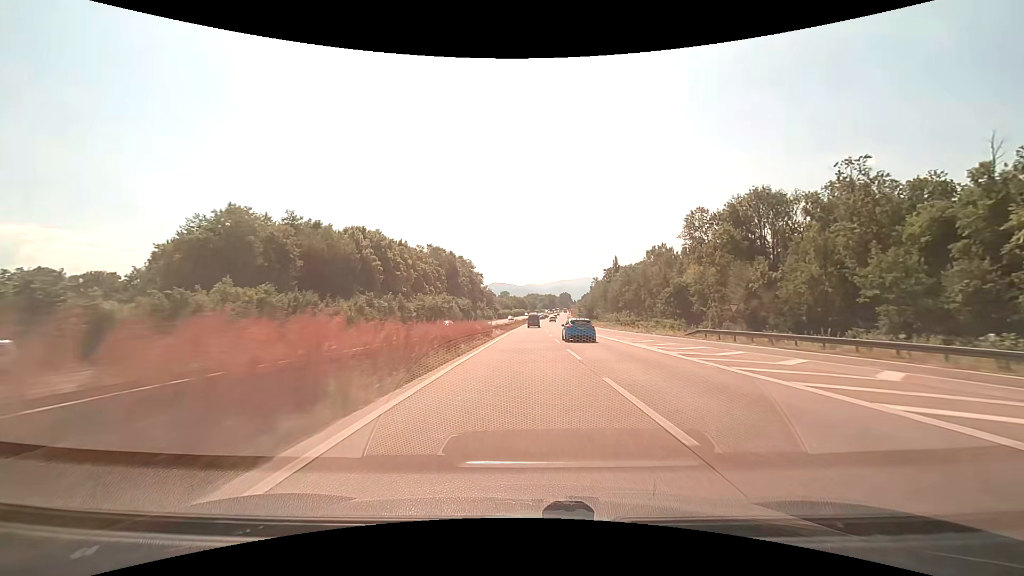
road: trunk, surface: asphalt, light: Day
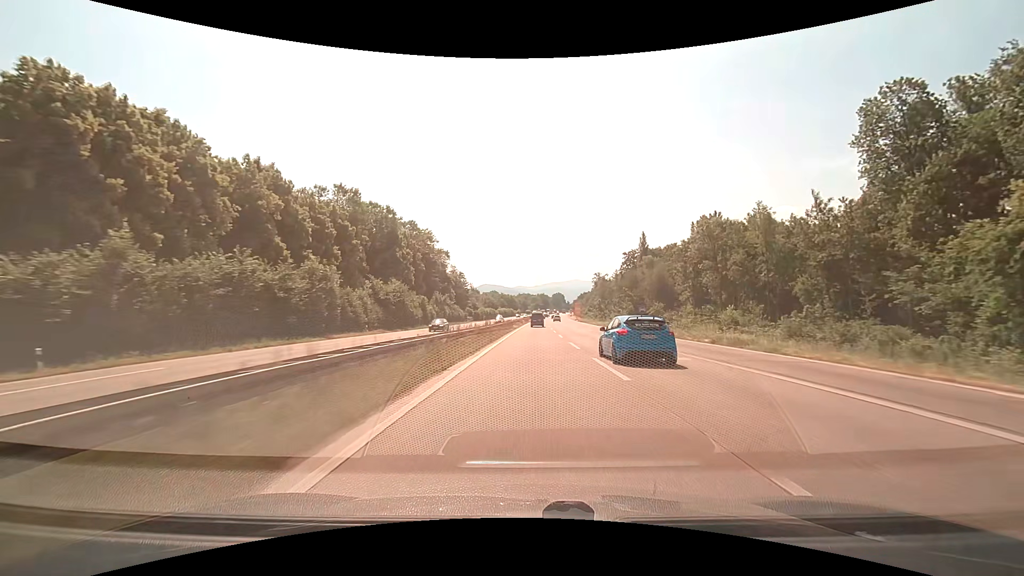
(+0.1, +67.2) m; +1°
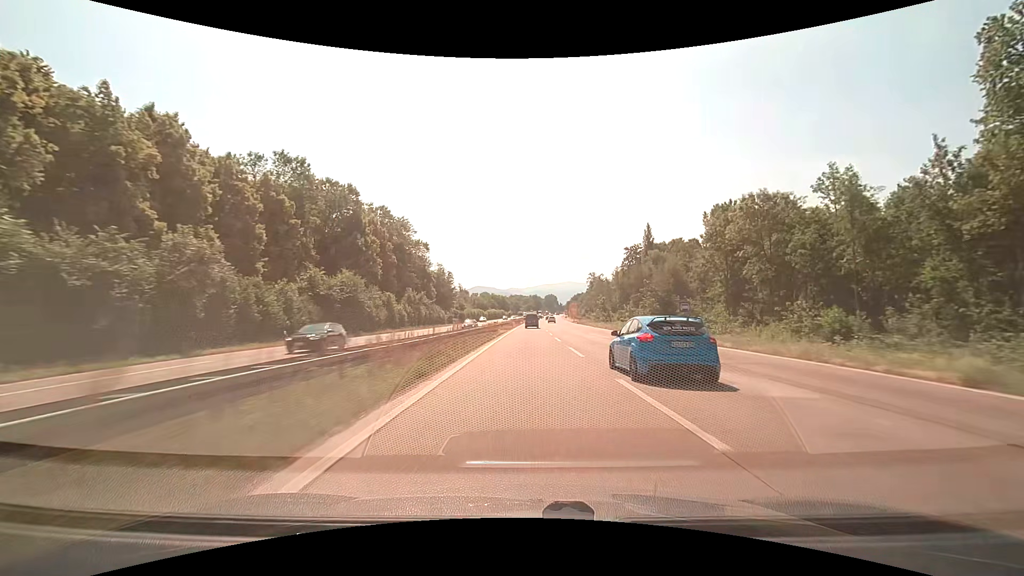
(+0.2, +16.9) m; +1°
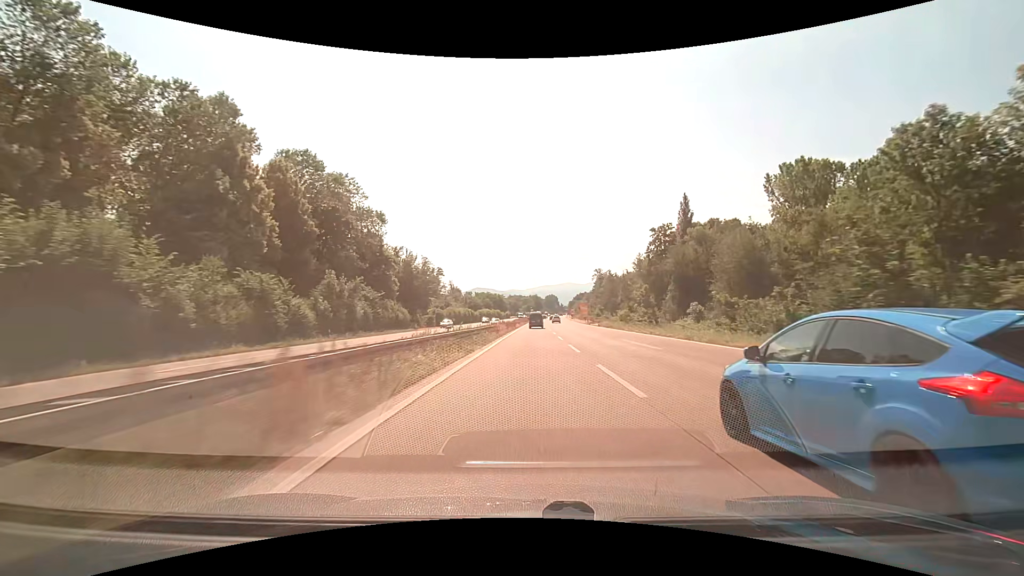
(+0.1, +33.8) m; 0°
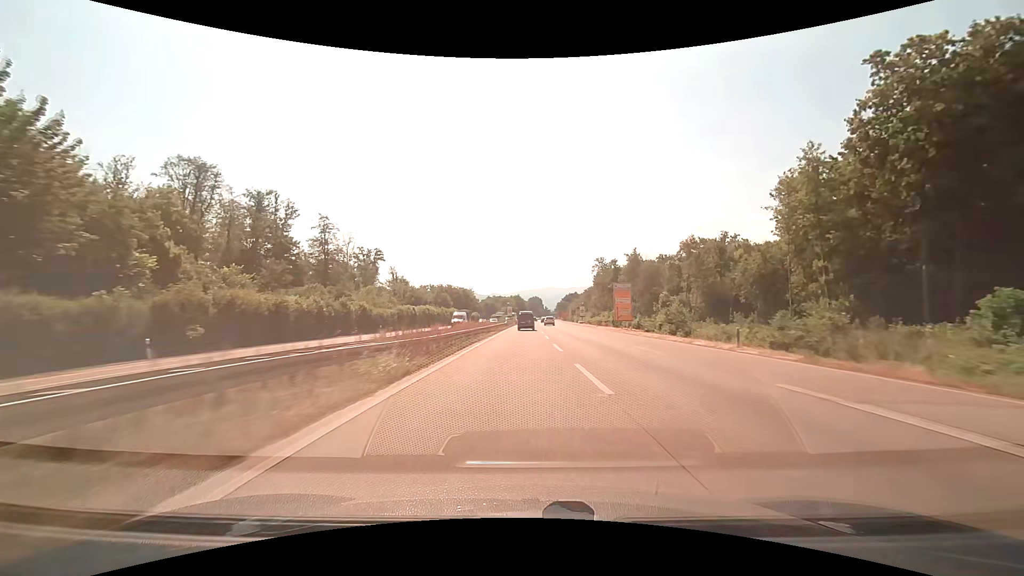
(+1.4, +83.8) m; +2°
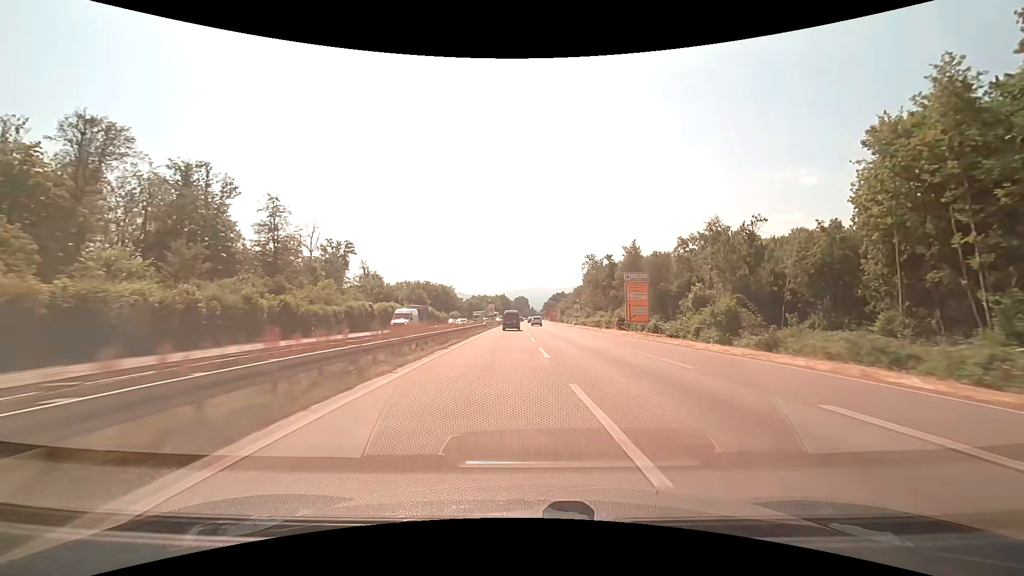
(+0.1, +16.5) m; +1°
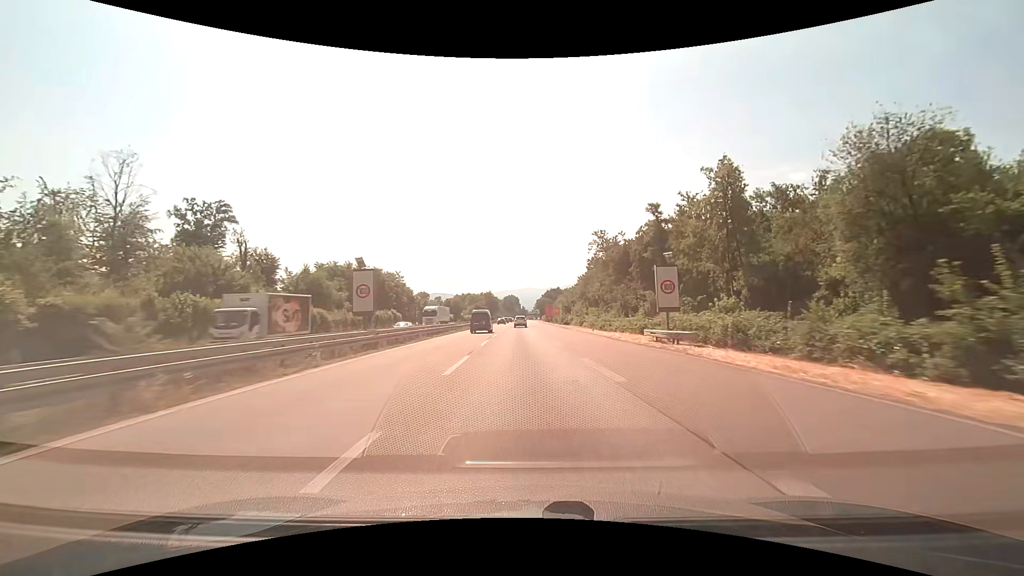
(+1.7, +64.0) m; +2°
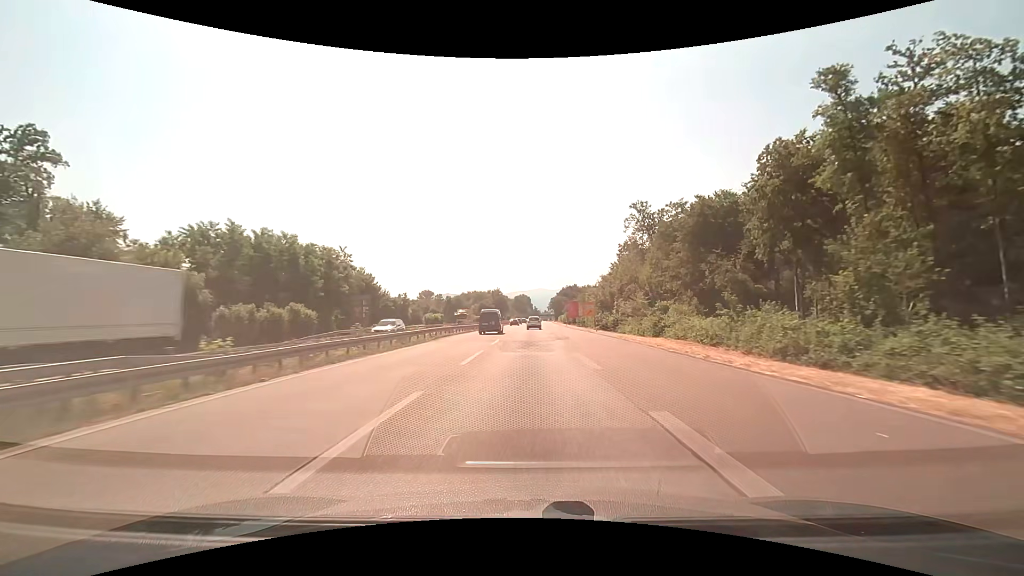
(-0.9, +44.9) m; -2°
(0, +10) (0, +20) (0, +30) (0, +40) (0, +50) (0, +60) (0, +70) (+1, +80) (+1, +90) (+1, +100) m
